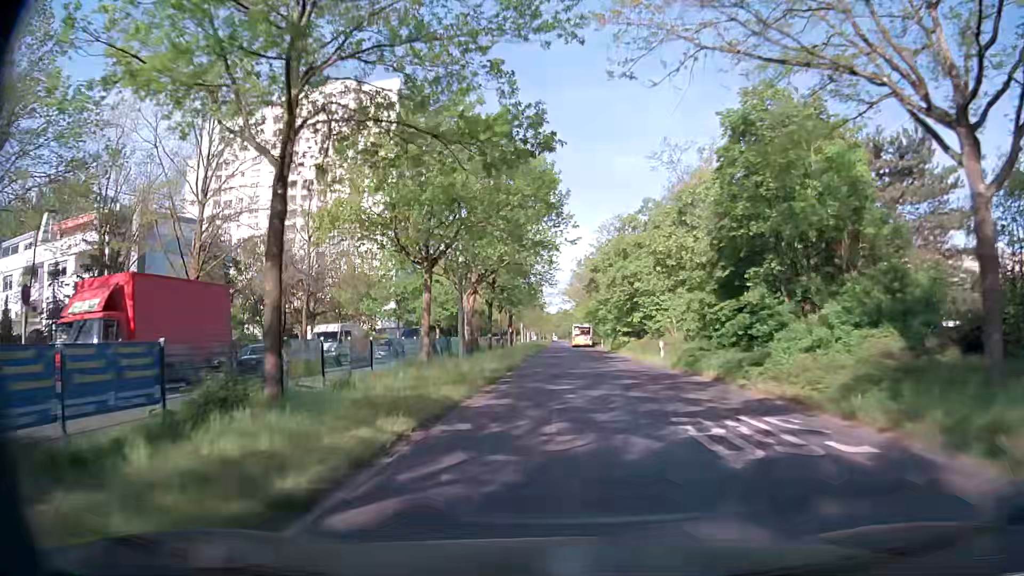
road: secondary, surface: asphalt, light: Day
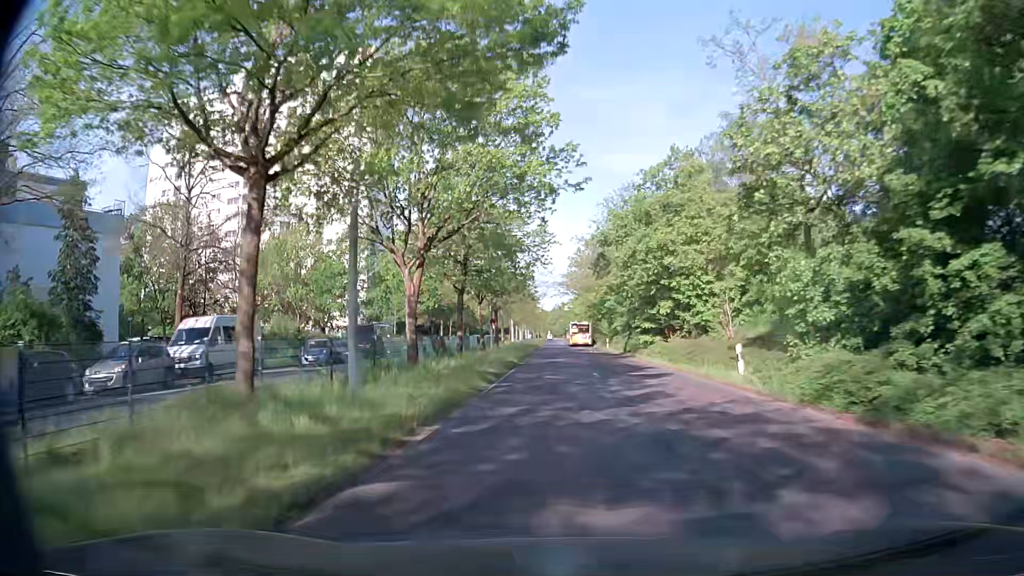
(-0.1, +15.3) m; 0°
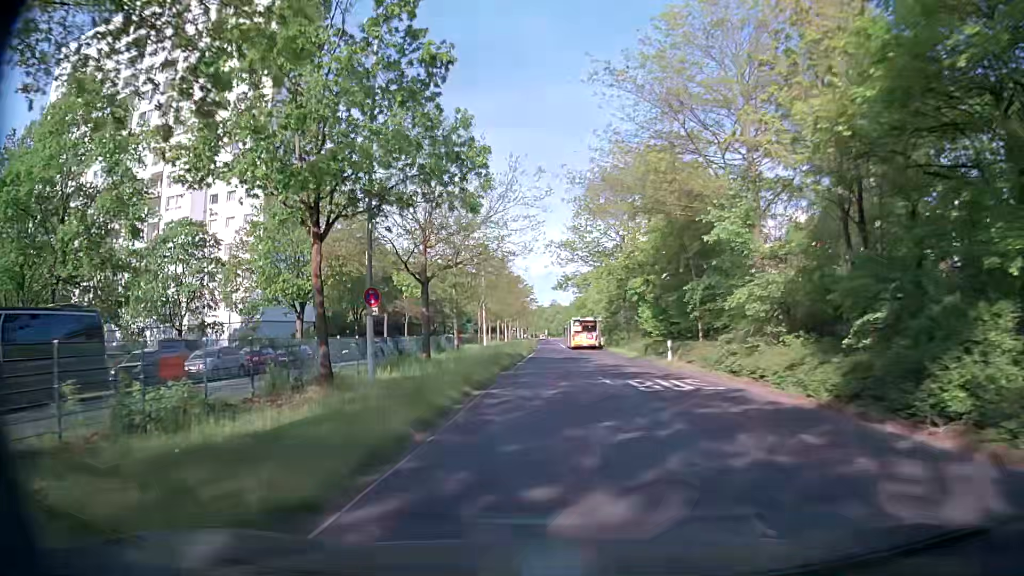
(-0.1, +38.3) m; +1°
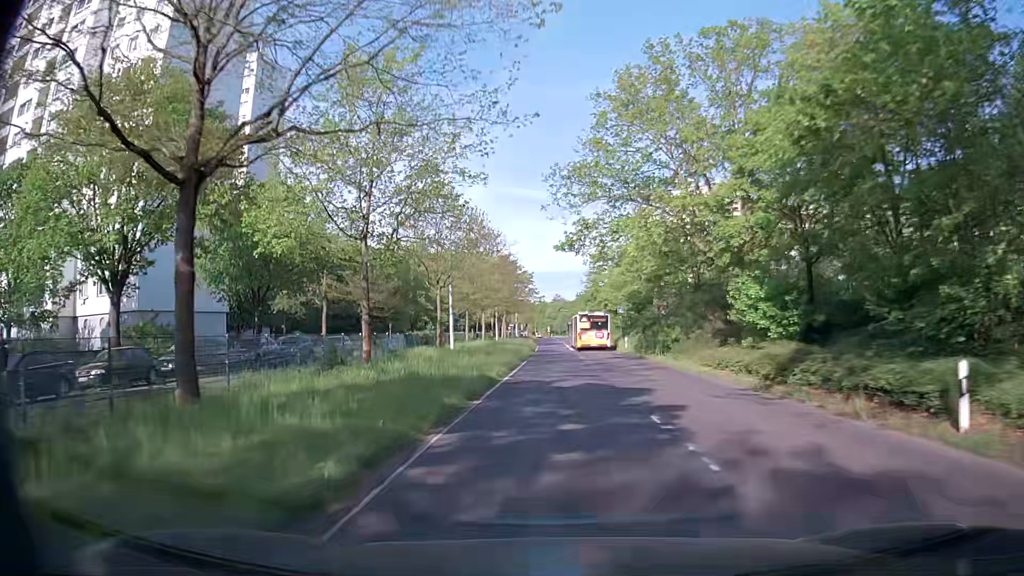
(-0.3, +22.9) m; 0°
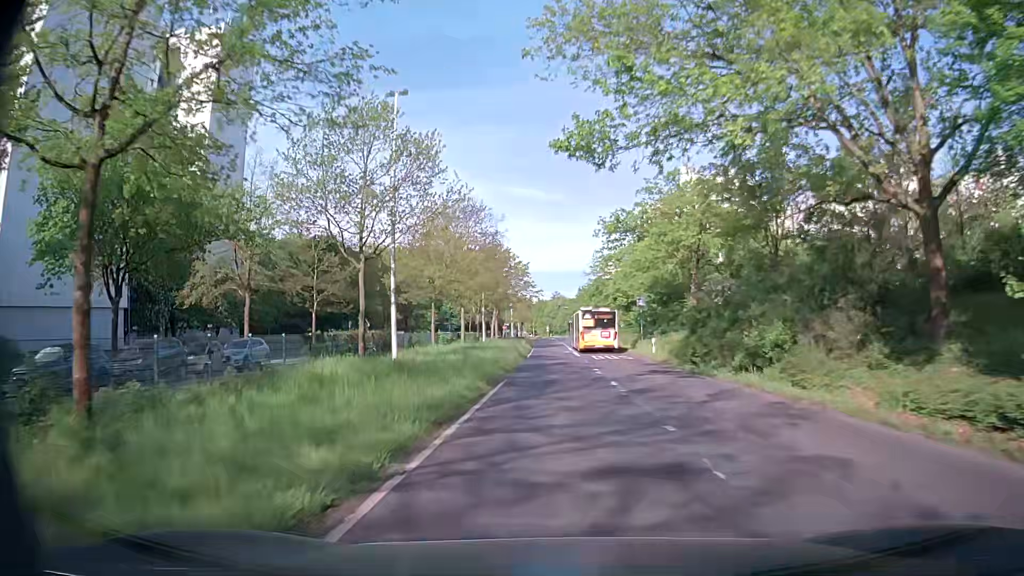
(-0.1, +15.3) m; 0°
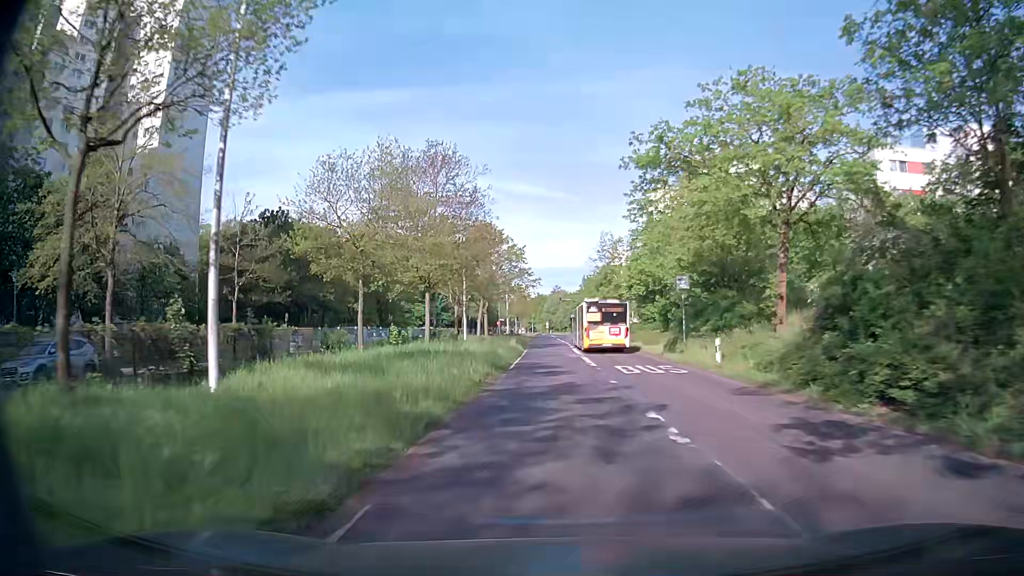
(-0.1, +15.3) m; 0°
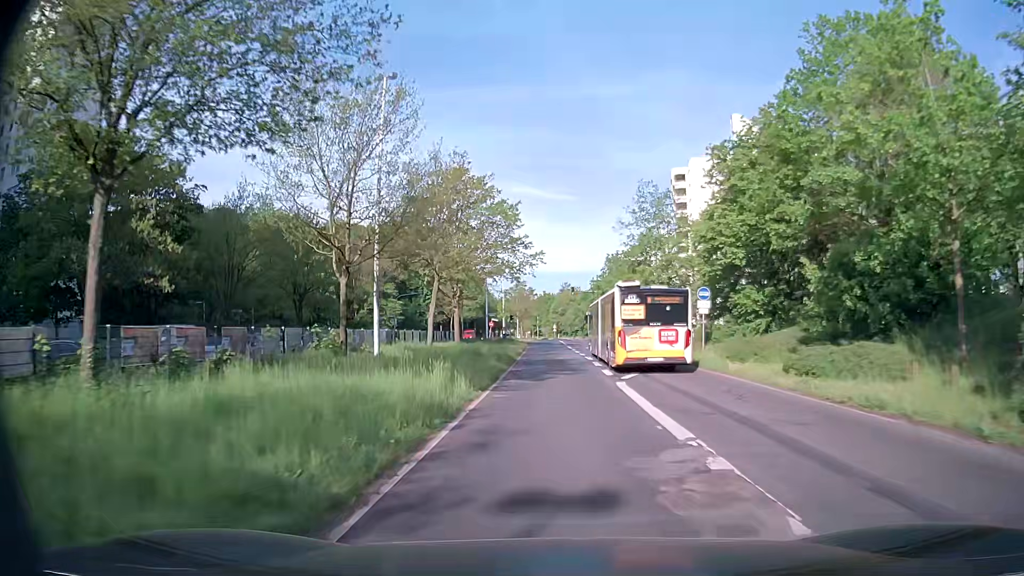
(-0.2, +30.6) m; -1°
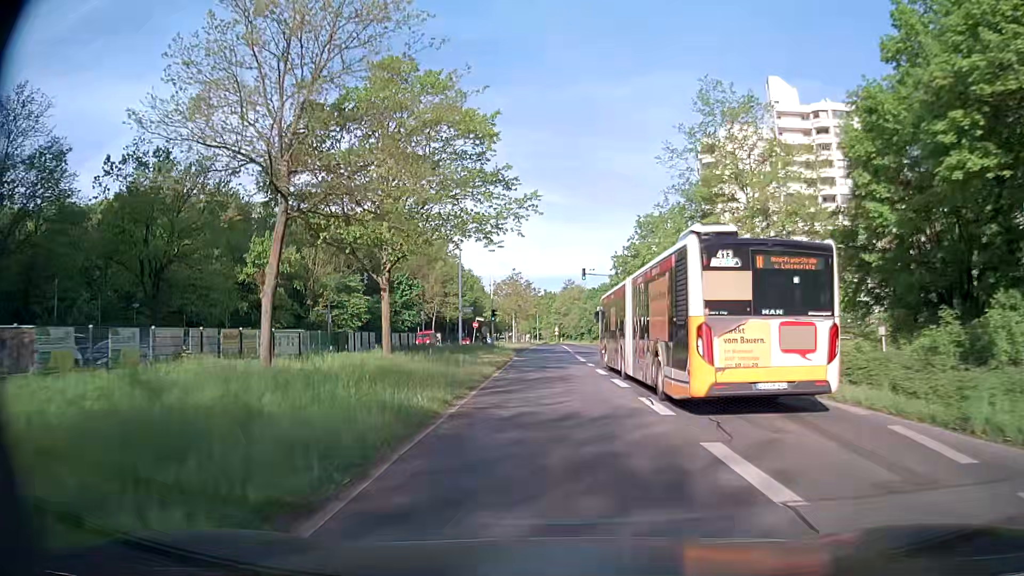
(0.0, +22.9) m; 0°
(0, +10) (0, +20) (0, +30) (-1, +40) (-1, +50) (-1, +60) (-1, +70) (-1, +80) (-2, +90) (-2, +100) m
